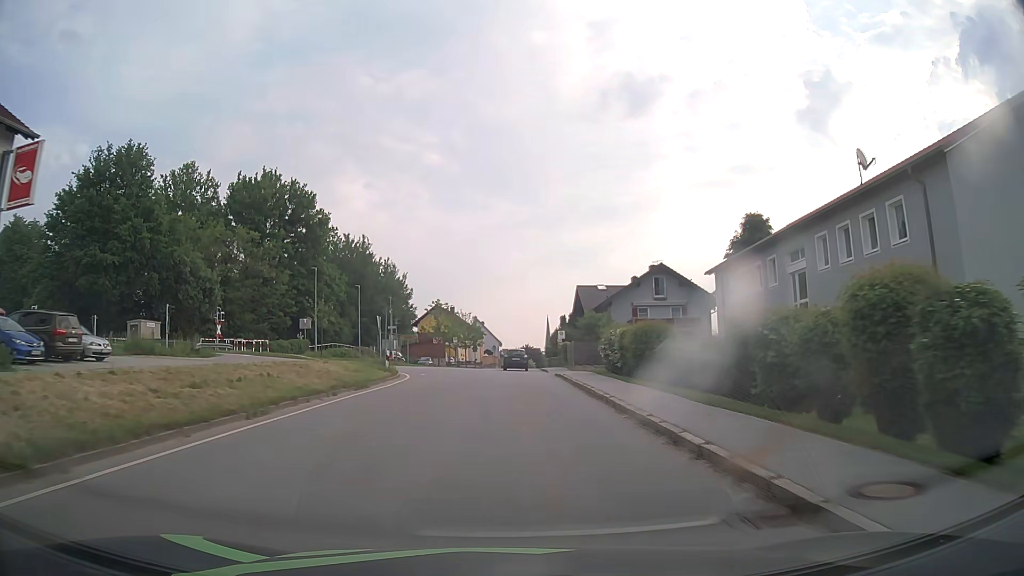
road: tertiary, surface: asphalt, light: Day
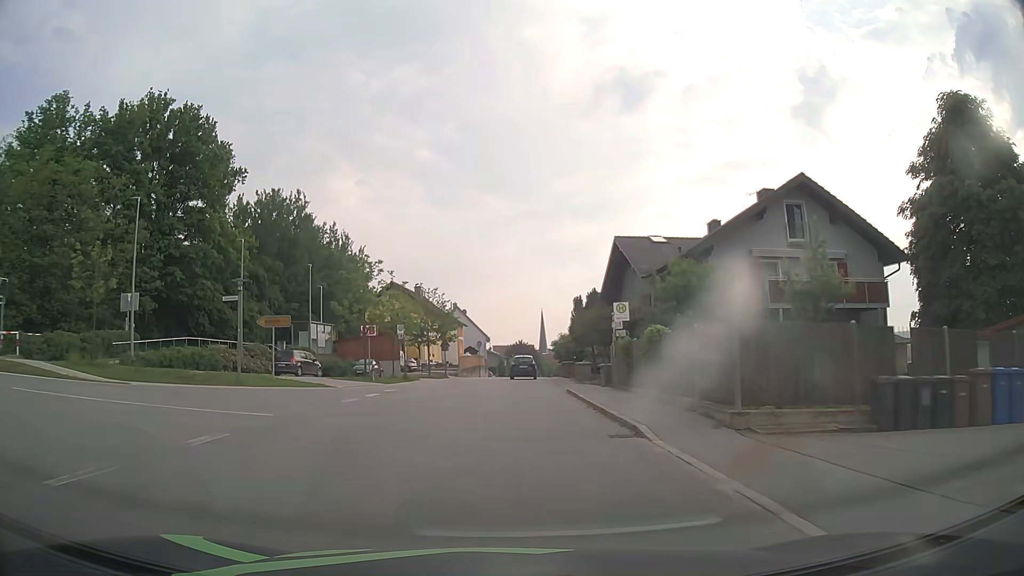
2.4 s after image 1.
(+0.2, +31.4) m; +1°
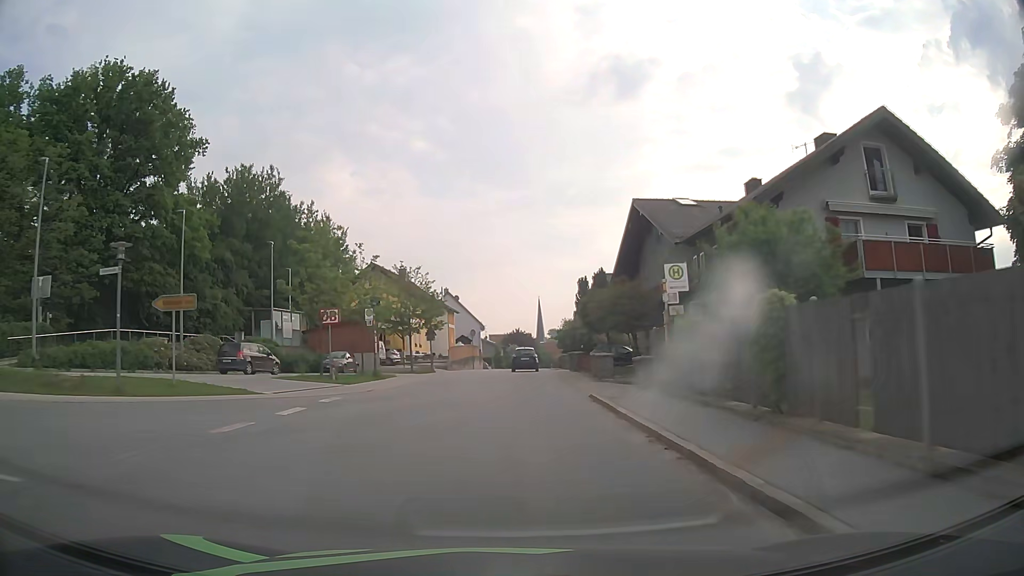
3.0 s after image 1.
(0.0, +7.9) m; 0°
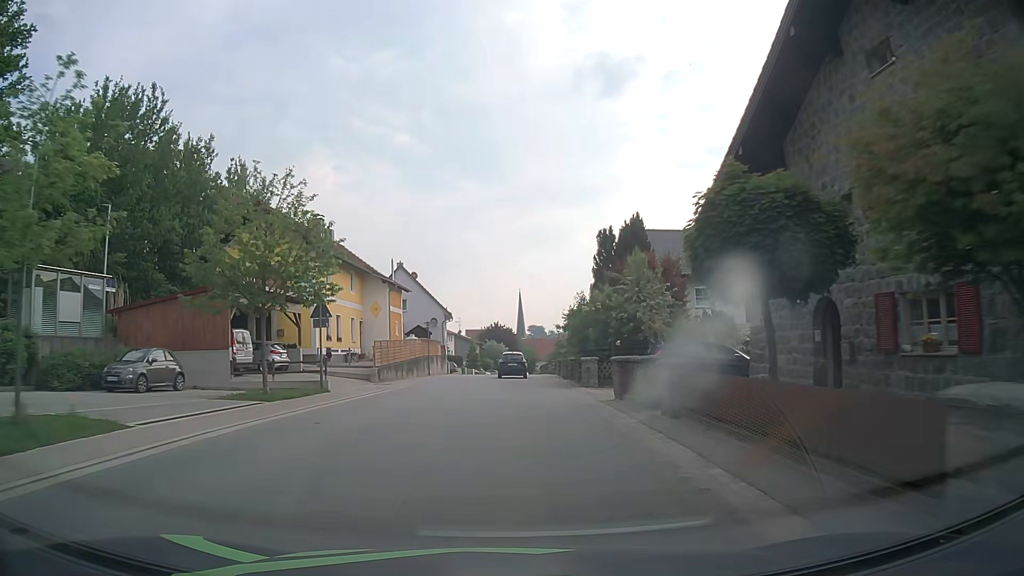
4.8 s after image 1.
(+0.2, +24.0) m; +1°
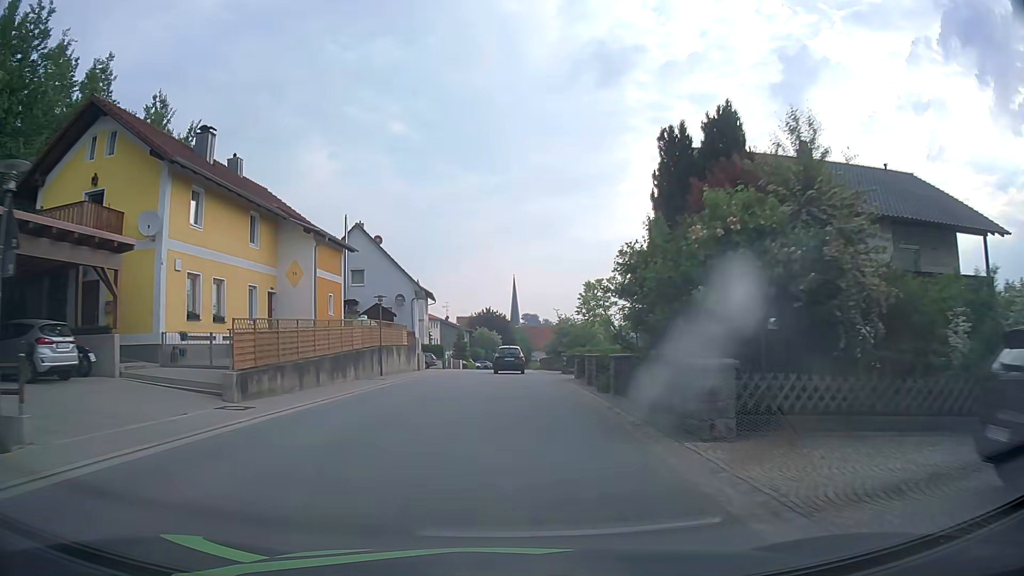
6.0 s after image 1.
(+0.2, +16.1) m; +1°
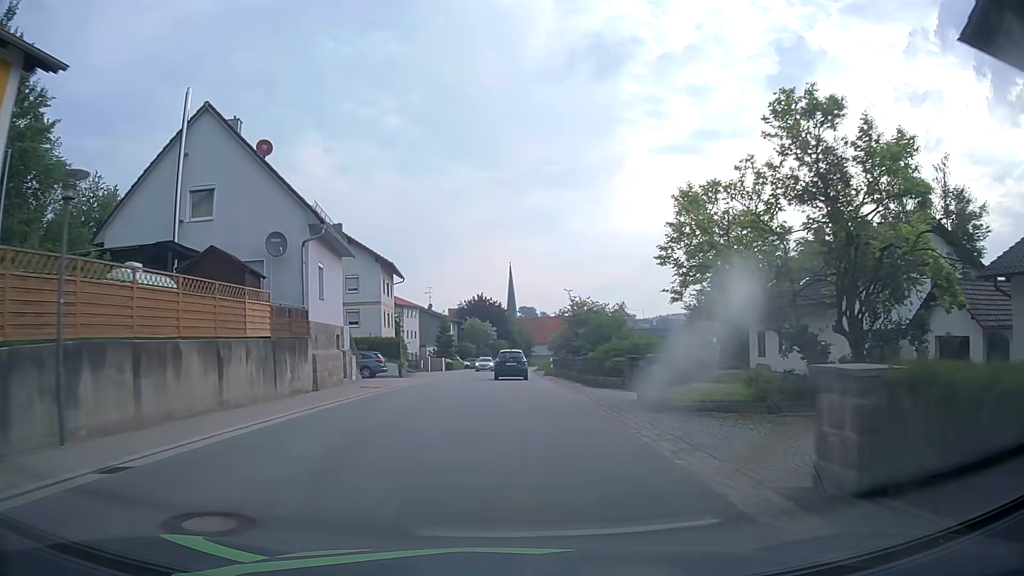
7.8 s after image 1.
(0.0, +24.2) m; 0°
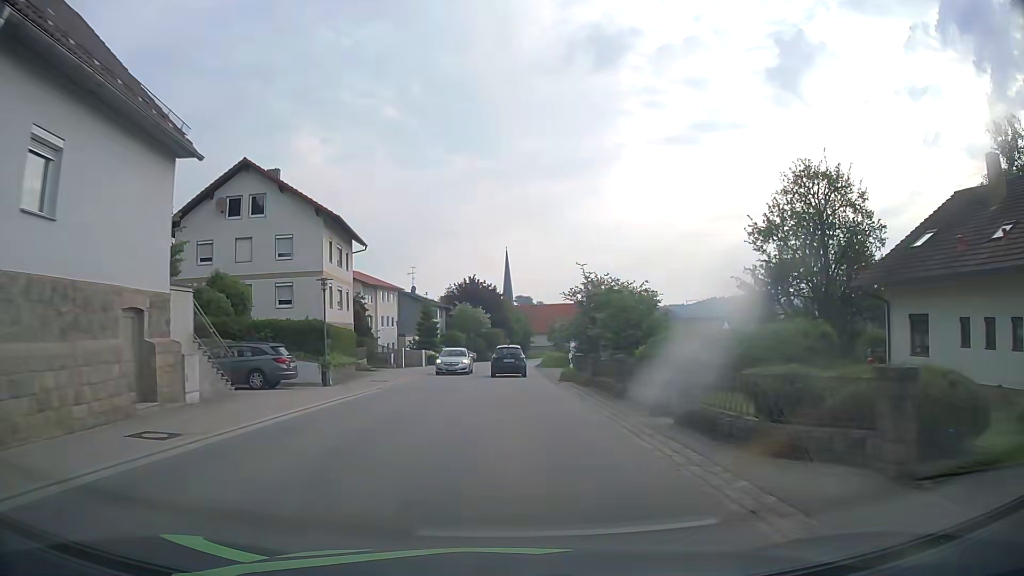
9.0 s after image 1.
(+0.1, +16.0) m; +1°
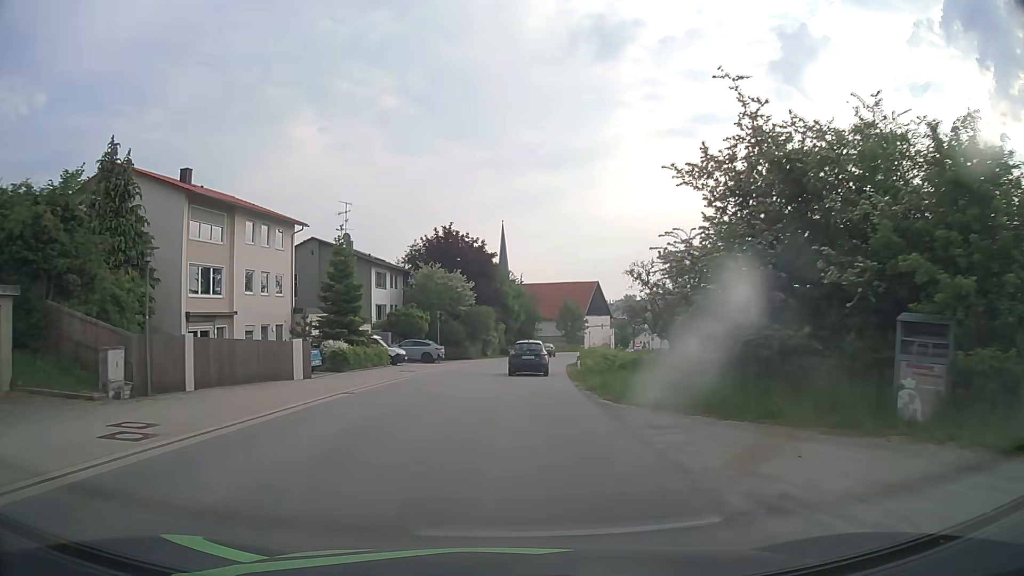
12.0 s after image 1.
(0.0, +39.3) m; 0°
(0, +10) (0, +20) (+1, +30) (+1, +40) (+2, +50) (+4, +60) (+6, +70) (+8, +79) (+11, +89) (+14, +98) m
